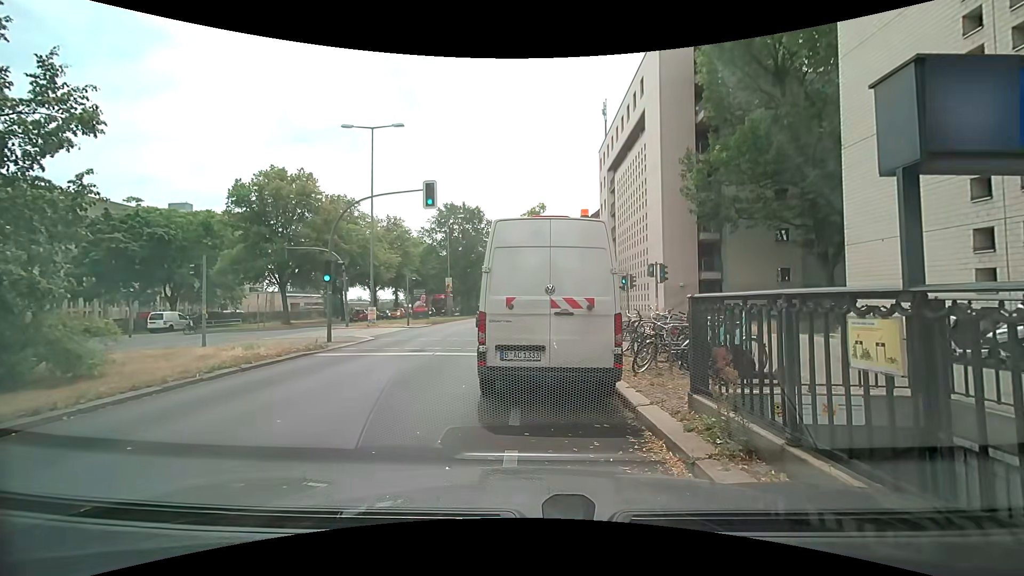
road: primary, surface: asphalt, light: Day
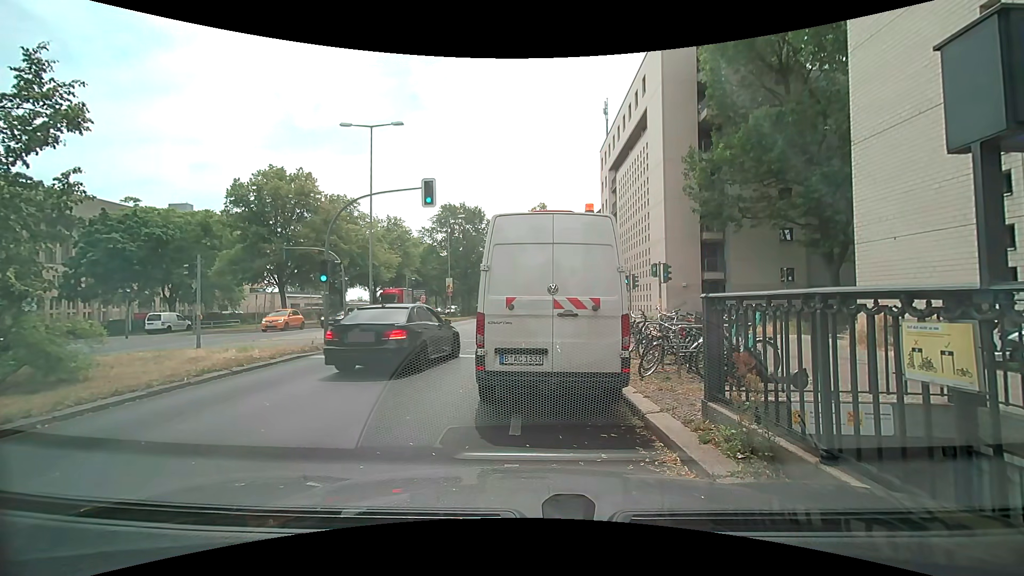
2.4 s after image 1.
(0.0, +0.4) m; 0°
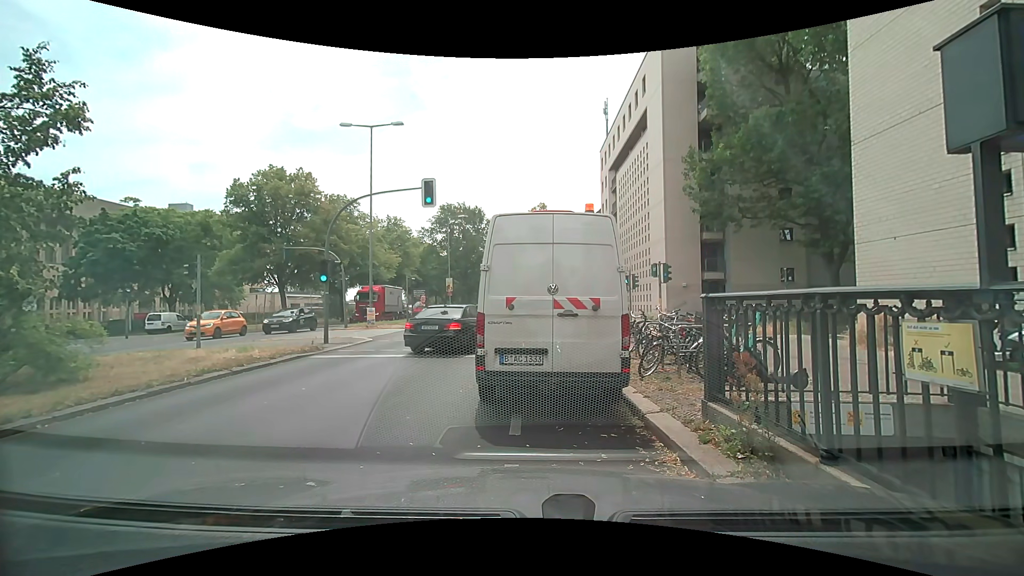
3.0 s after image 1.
(0.0, 0.0) m; 0°
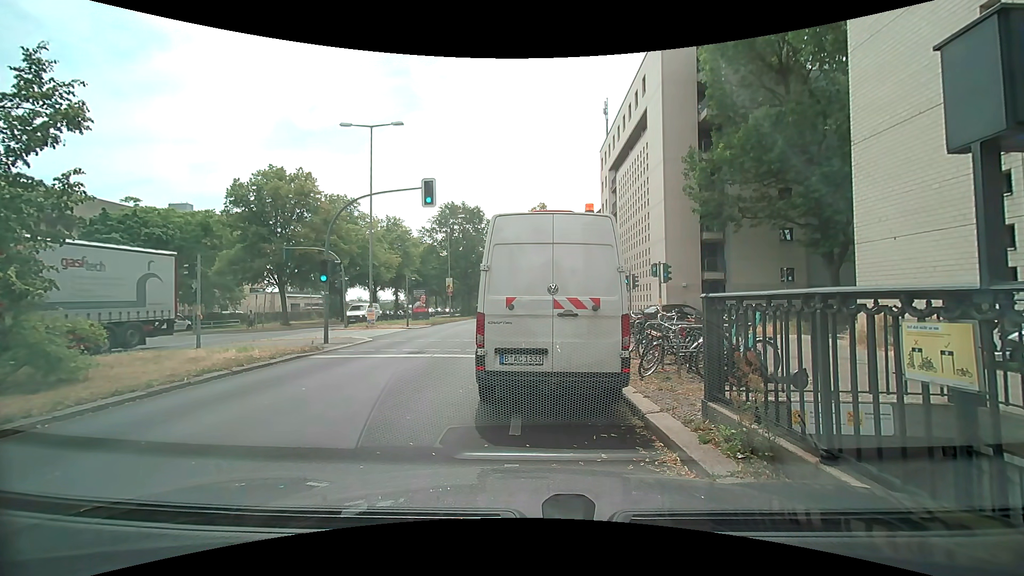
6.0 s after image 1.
(0.0, 0.0) m; 0°
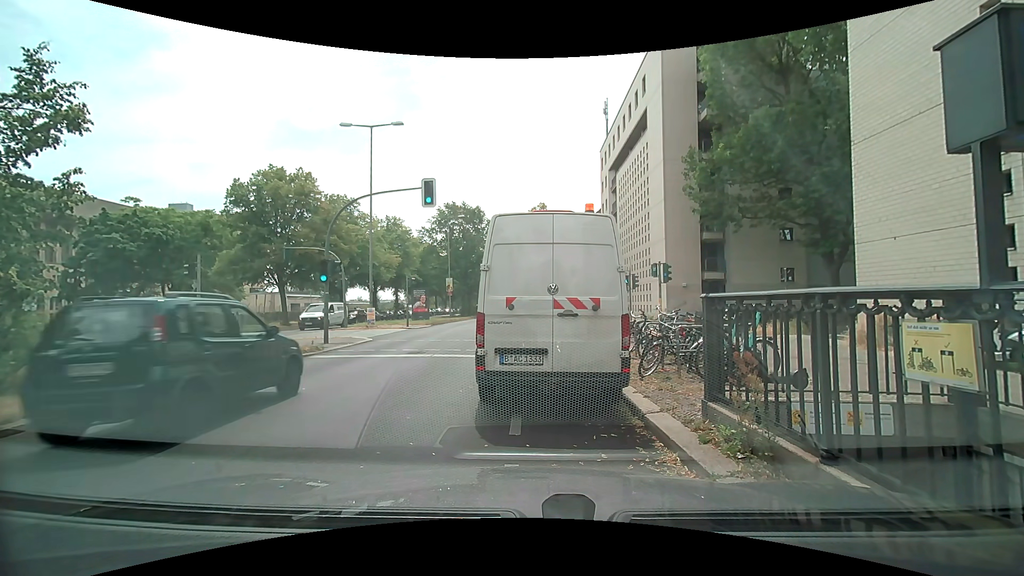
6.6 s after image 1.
(0.0, 0.0) m; 0°
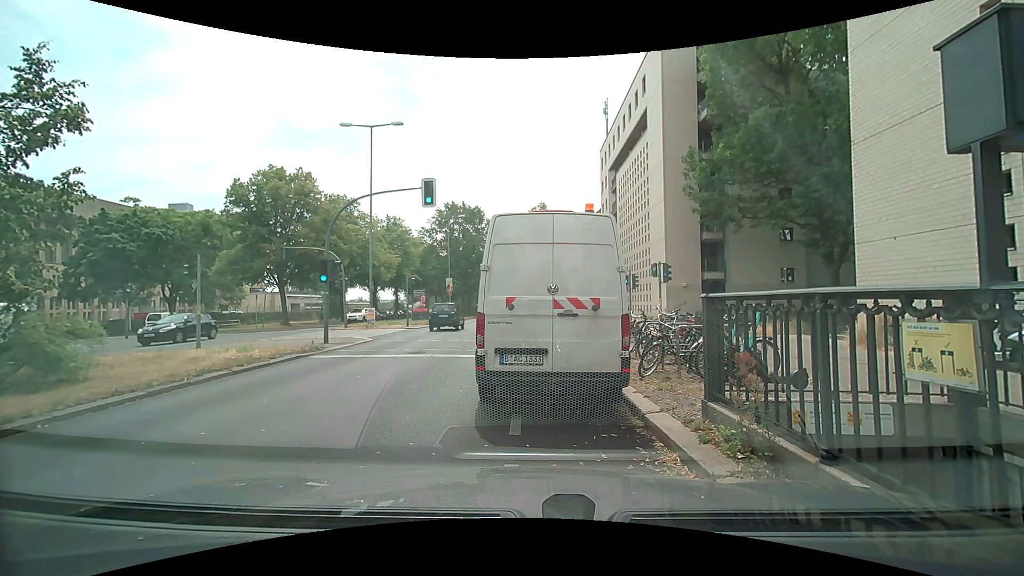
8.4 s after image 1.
(0.0, 0.0) m; 0°
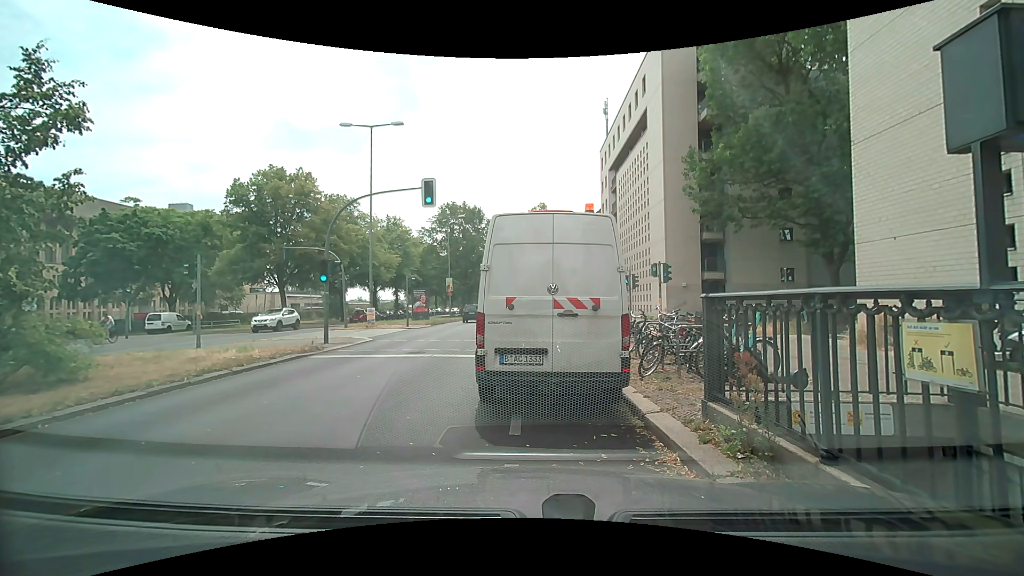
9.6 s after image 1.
(0.0, 0.0) m; 0°
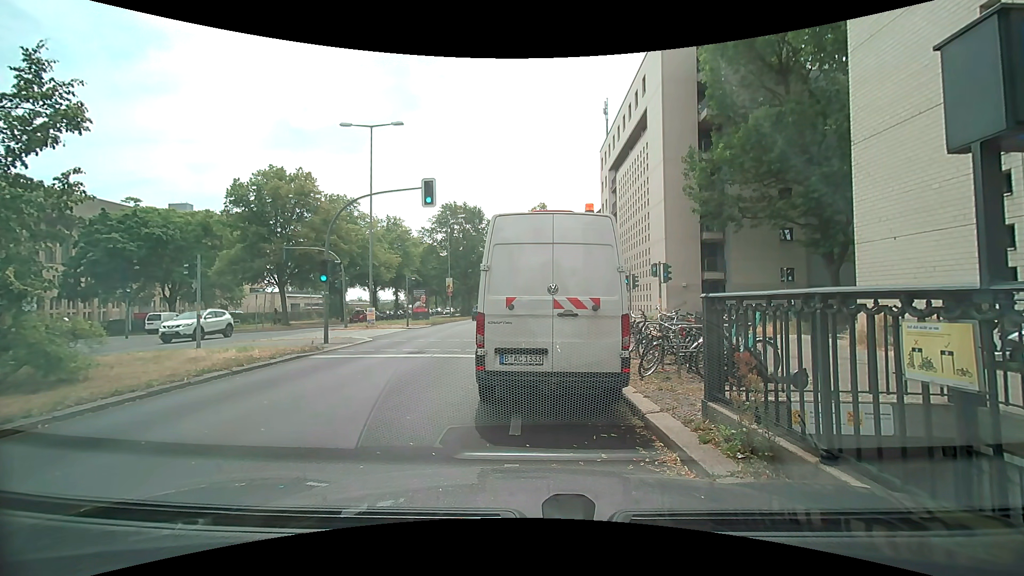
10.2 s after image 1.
(0.0, 0.0) m; 0°
